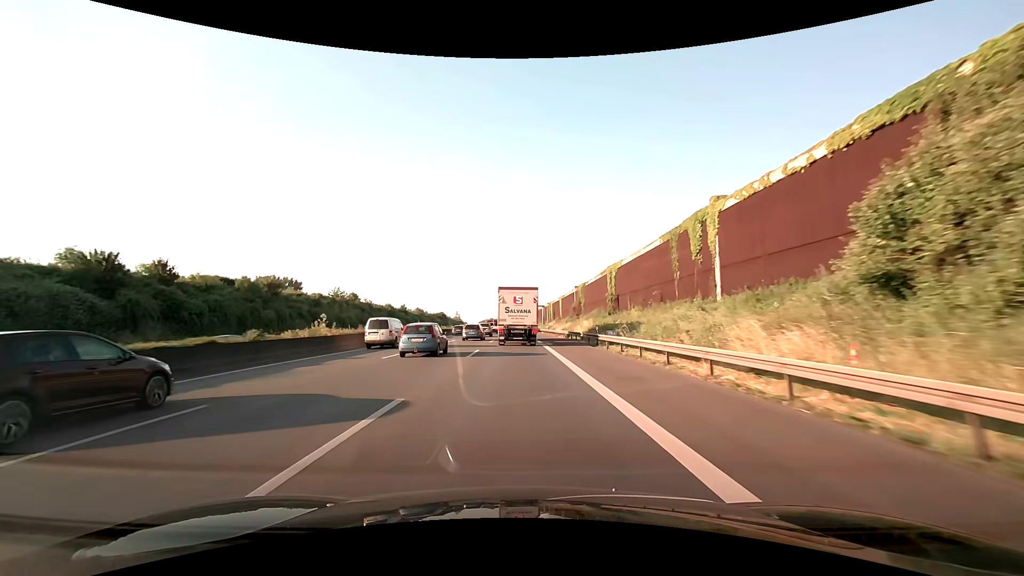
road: motorway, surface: asphalt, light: Day
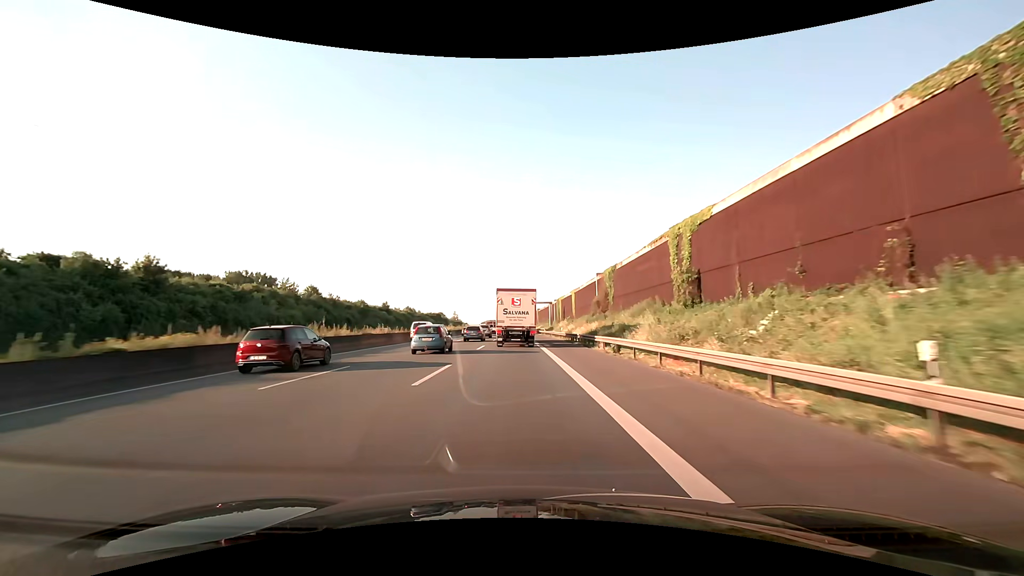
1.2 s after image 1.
(-0.1, +27.8) m; -1°
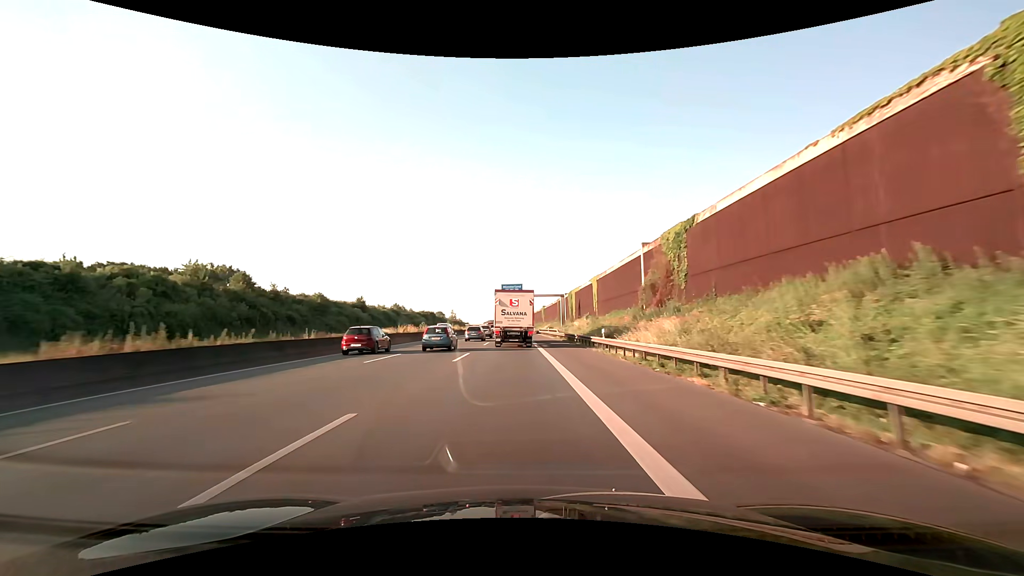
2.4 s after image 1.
(0.0, +27.7) m; 0°
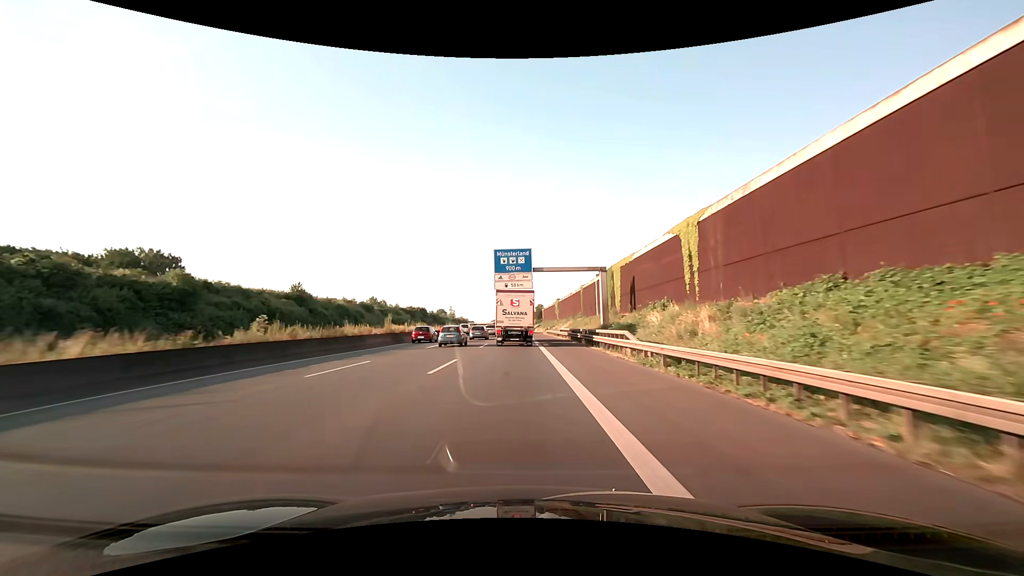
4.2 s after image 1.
(-0.3, +41.5) m; -1°
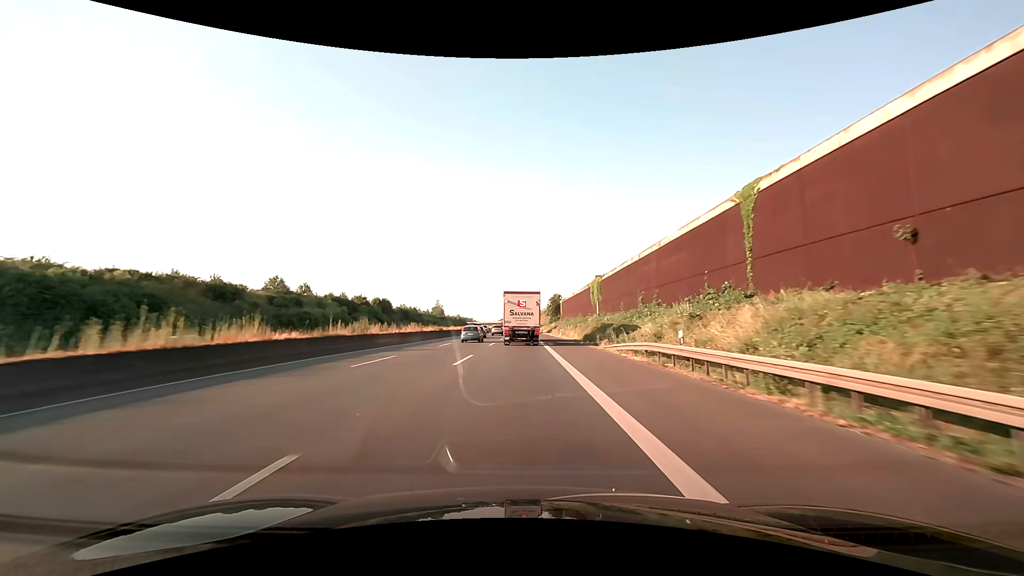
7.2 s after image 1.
(-0.7, +69.2) m; -1°
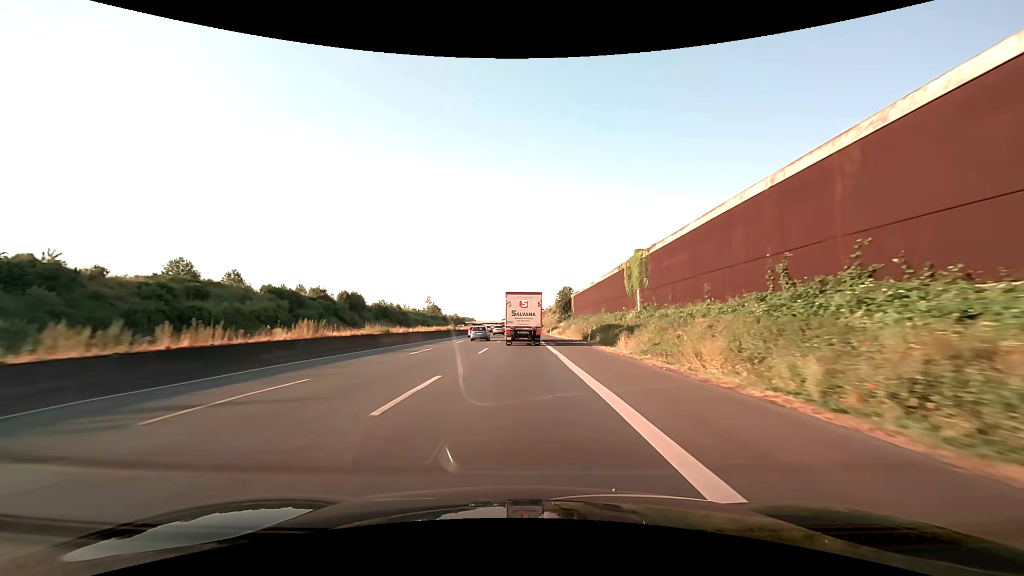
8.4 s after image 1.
(0.0, +27.9) m; 0°
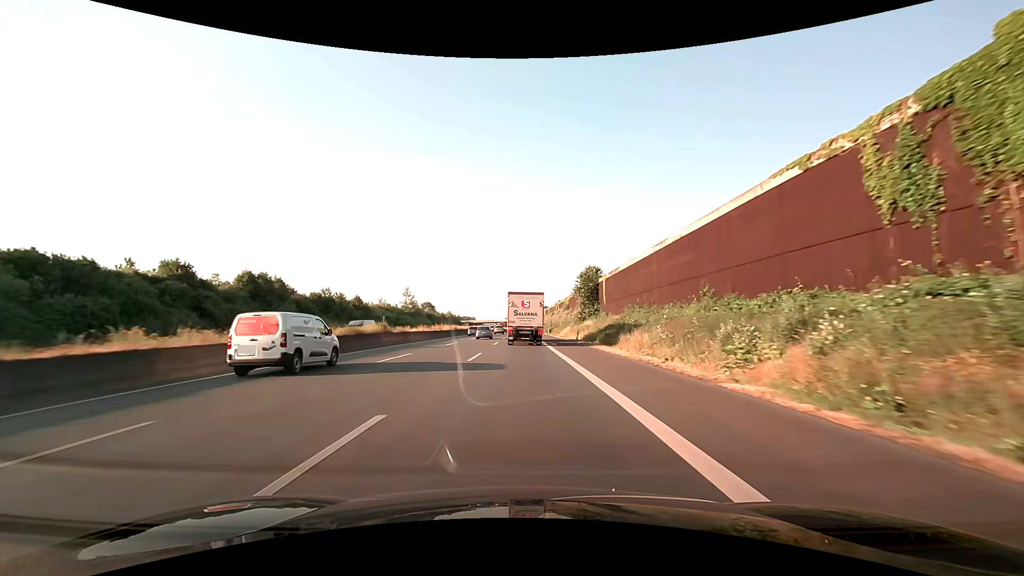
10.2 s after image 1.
(-0.2, +42.0) m; 0°
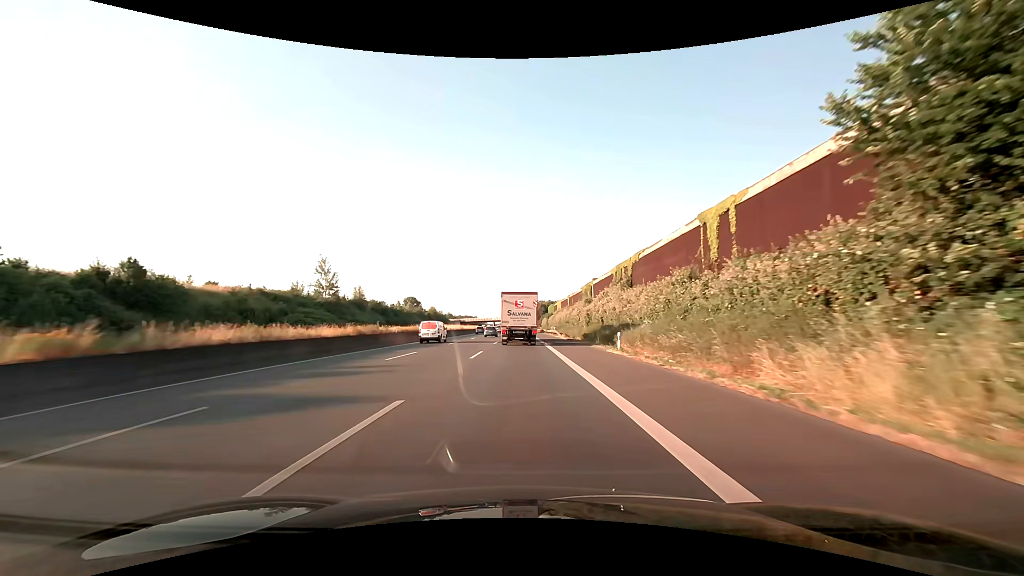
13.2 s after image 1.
(-0.1, +70.7) m; 0°
(0, +10) (0, +20) (0, +30) (0, +40) (0, +50) (0, +60) (-1, +70) (-1, +80) (-1, +90) (-1, +100) m
